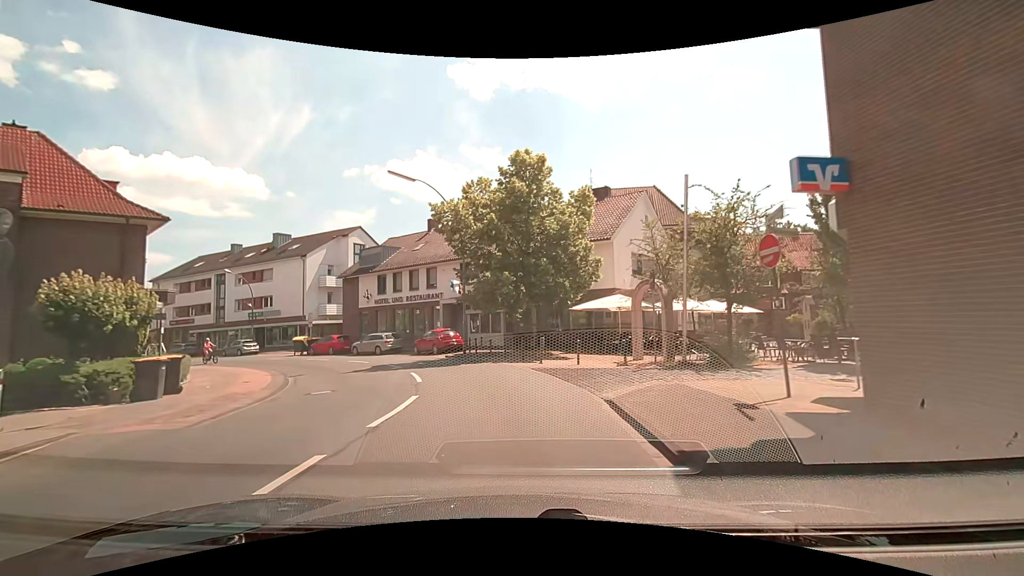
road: secondary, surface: asphalt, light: Day
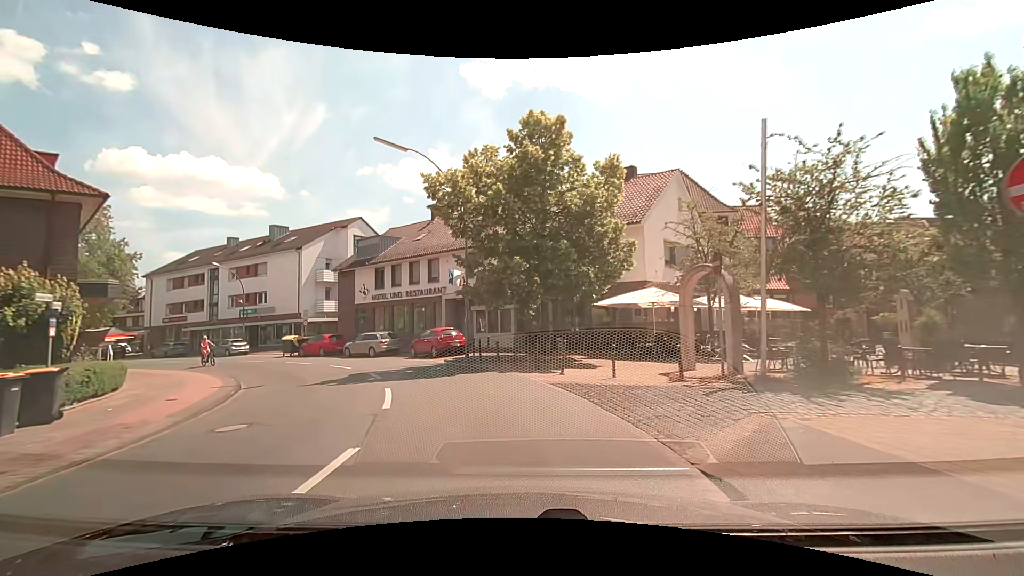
(0.0, +4.3) m; -1°
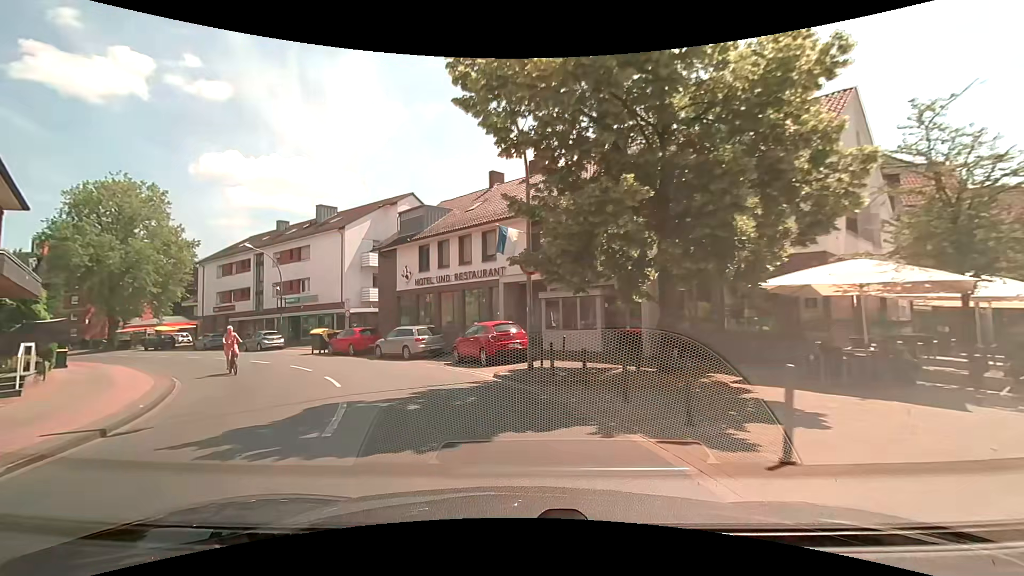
(-0.5, +8.5) m; -7°
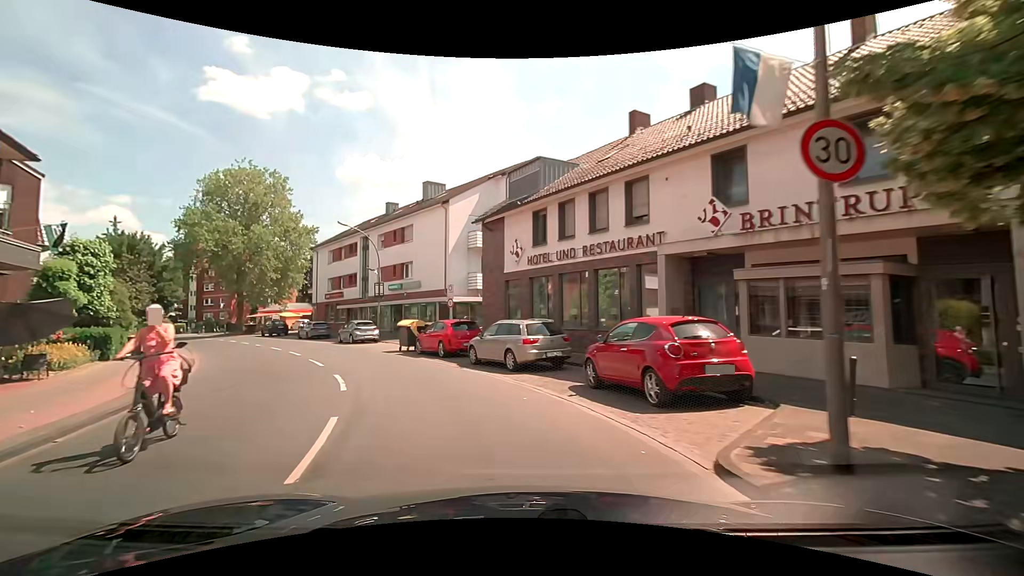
(-1.1, +8.3) m; -14°
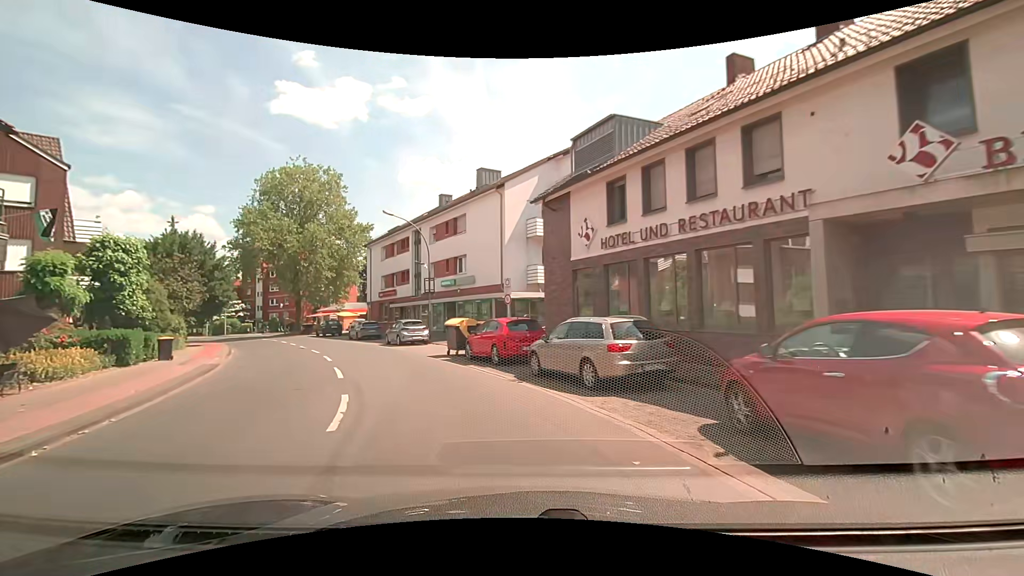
(-0.2, +4.2) m; -6°
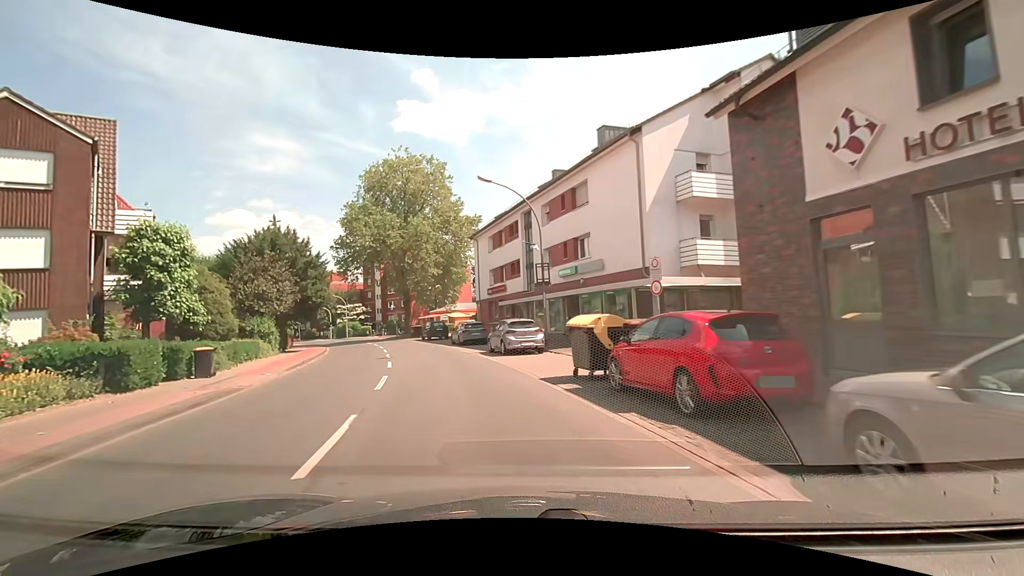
(-1.0, +8.4) m; -13°
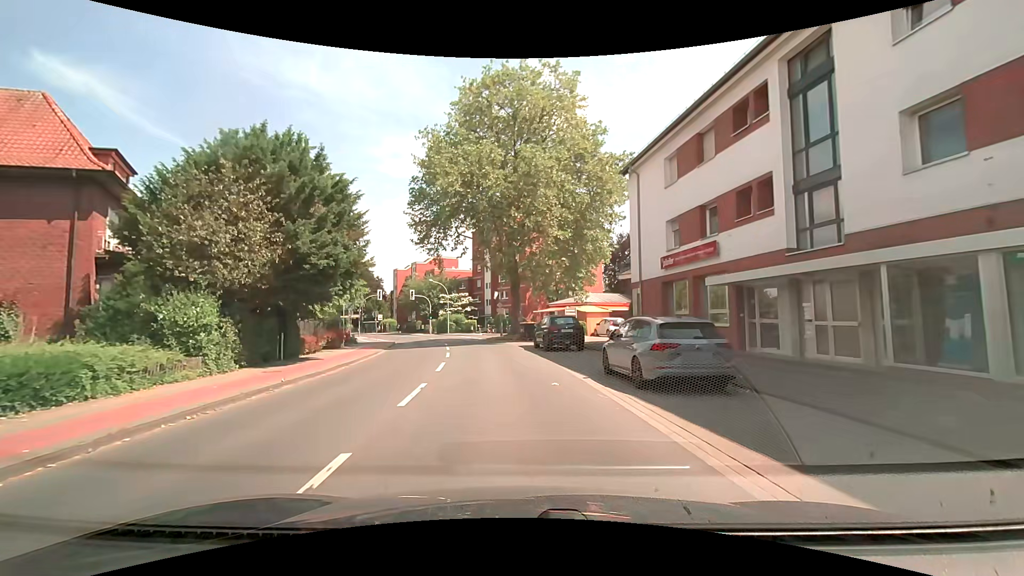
(-4.0, +20.5) m; -15°
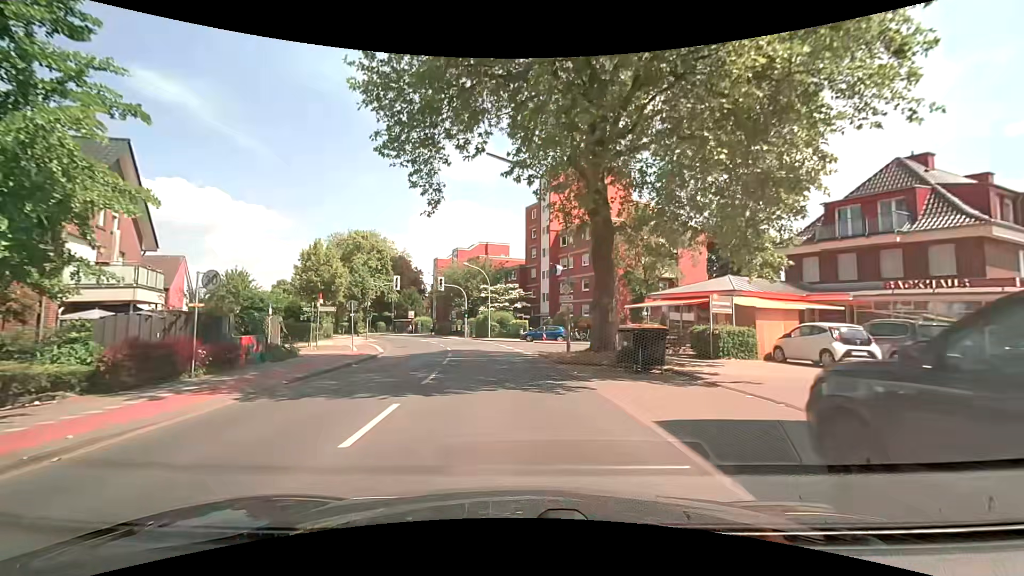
(-1.3, +21.1) m; -6°
(0, +10) (-1, +20) (-3, +30) (-5, +40) (-8, +49) (-12, +58) (-17, +67) (-22, +76) (-28, +84) (-33, +92) m
